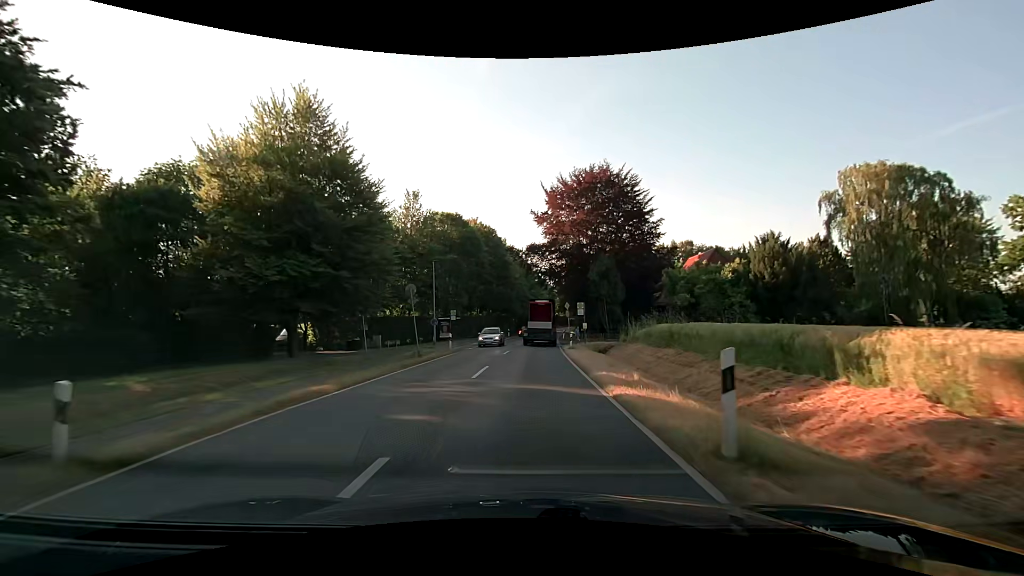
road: secondary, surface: asphalt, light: Day
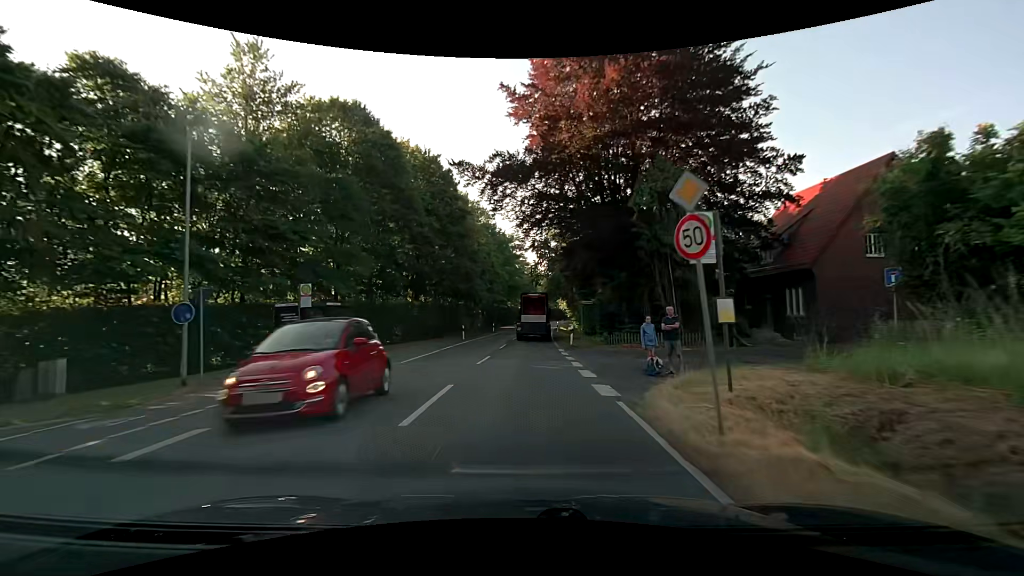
(+0.8, +31.2) m; +3°
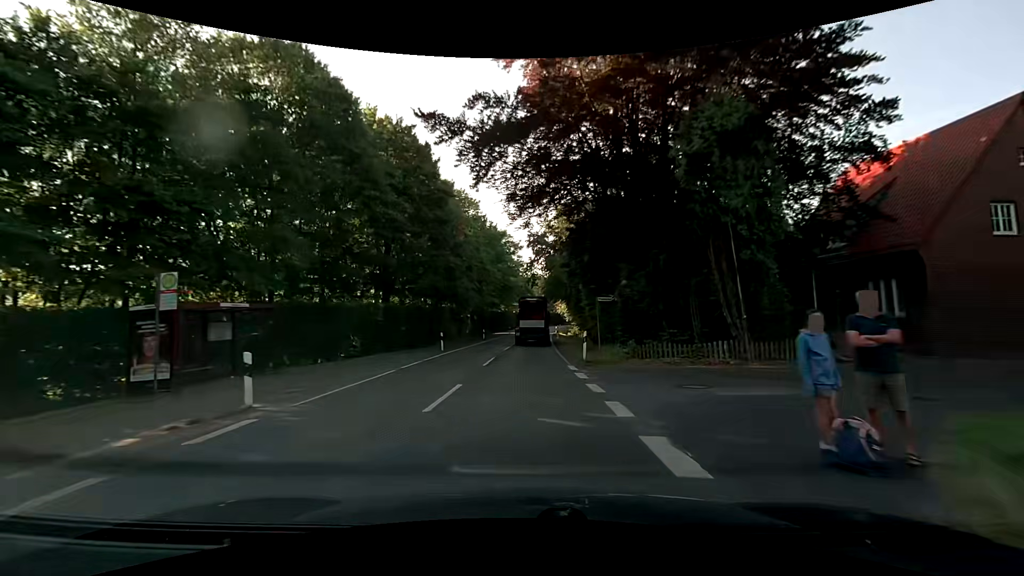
(0.0, +7.8) m; 0°
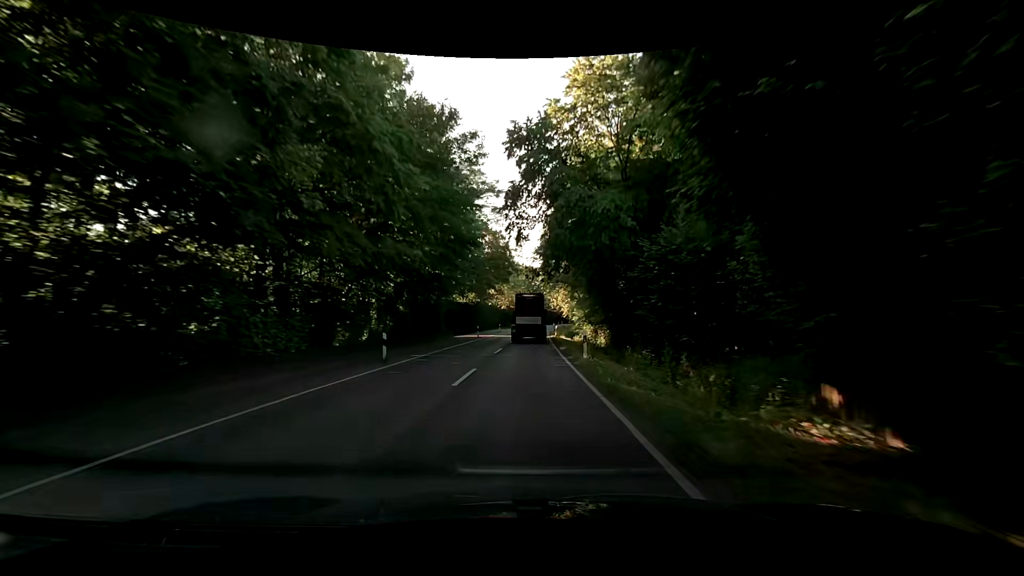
(+0.6, +31.2) m; +2°
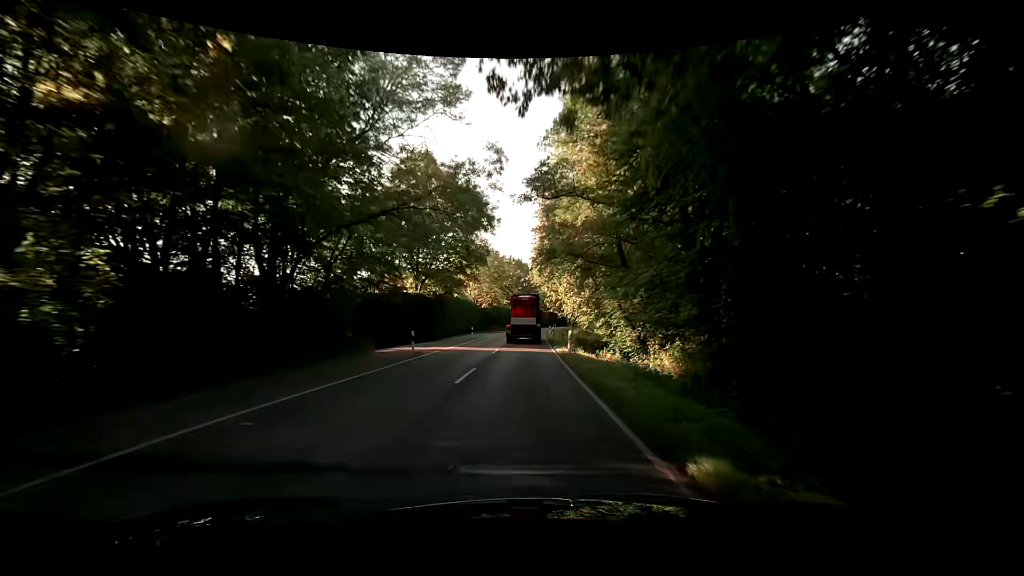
(+0.4, +23.3) m; +1°
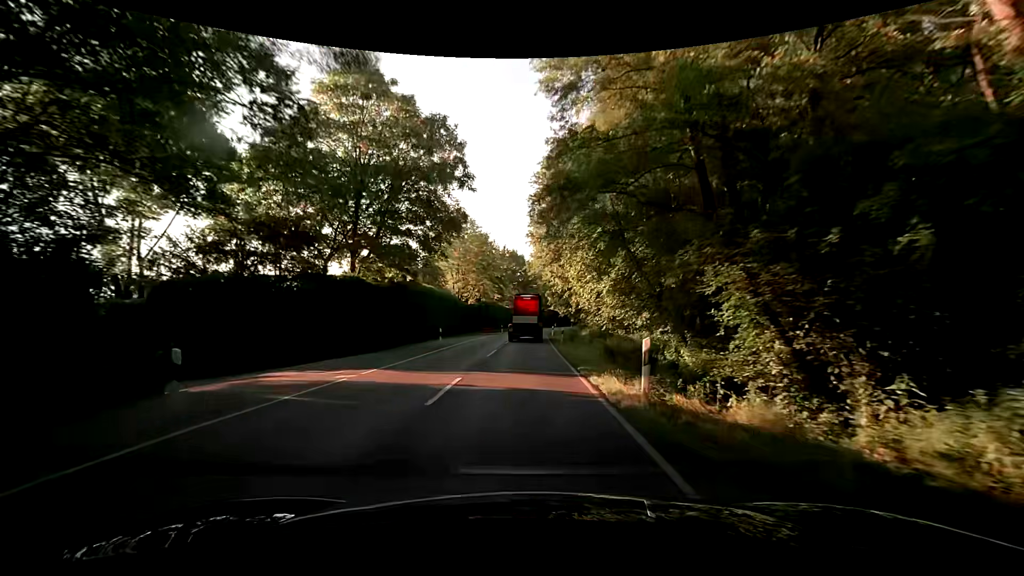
(+0.1, +15.5) m; +1°
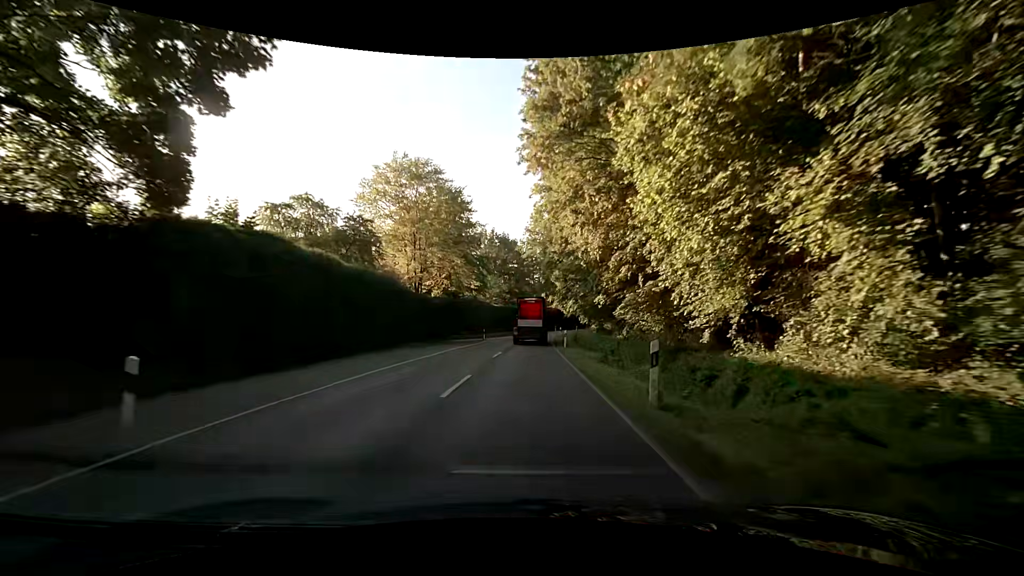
(+0.1, +23.2) m; 0°
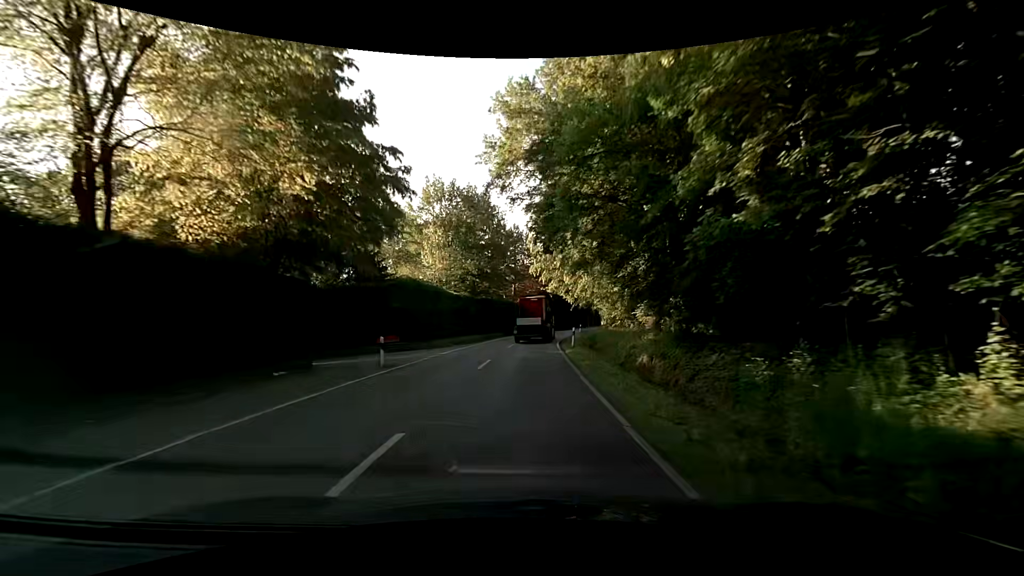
(+0.7, +31.0) m; +2°
(0, +10) (0, +20) (+1, +30) (+2, +40) (+3, +50) (+4, +60) (+6, +70) (+9, +79) (+11, +89) (+15, +98) m
